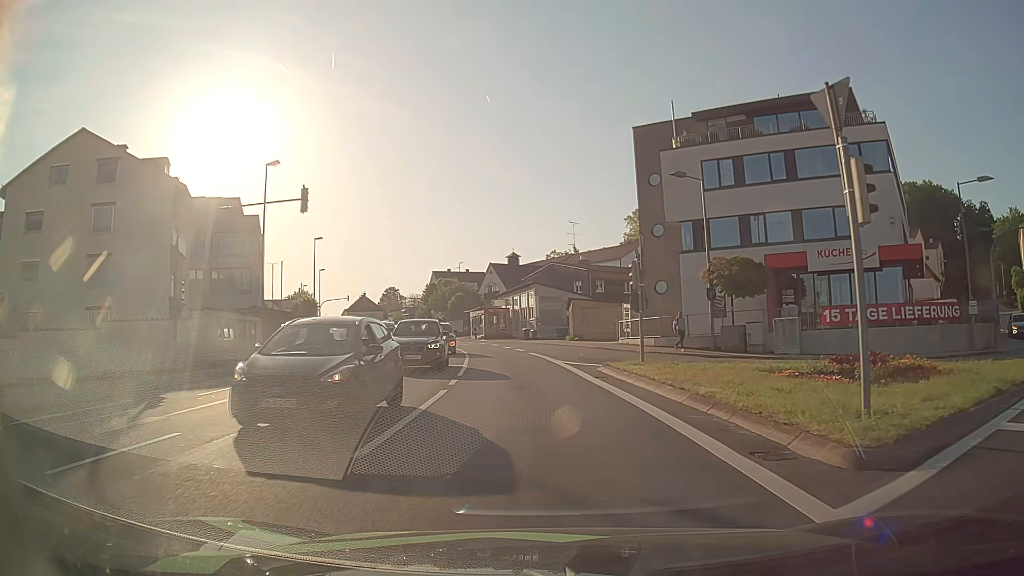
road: tertiary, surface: asphalt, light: Day
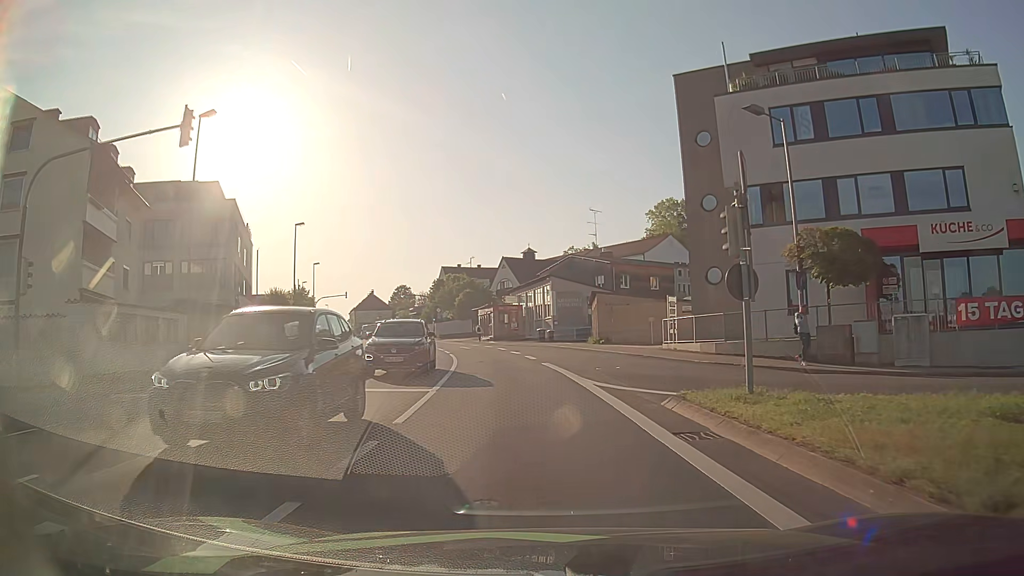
(-0.1, +9.4) m; -1°
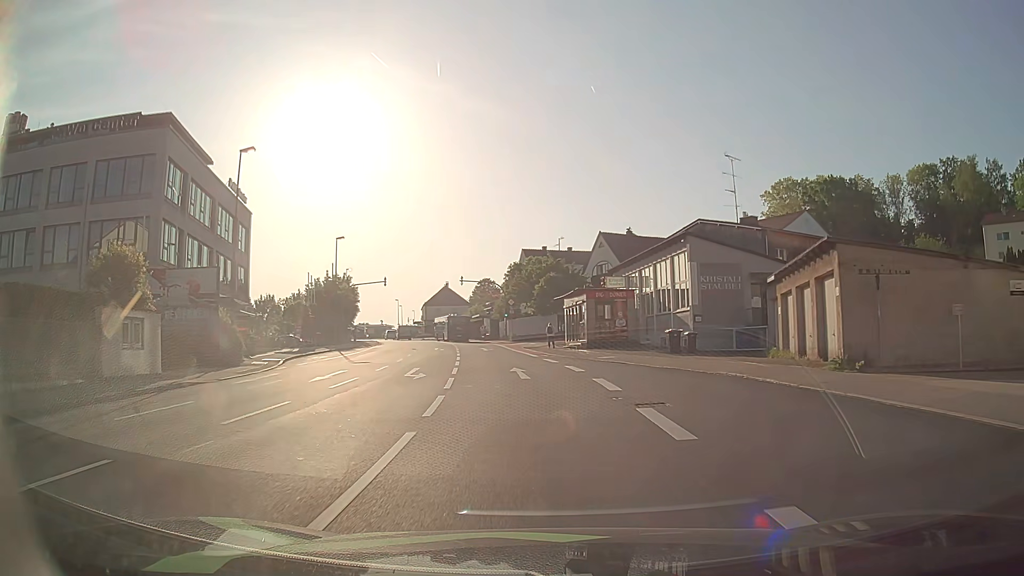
(-1.9, +25.2) m; -8°
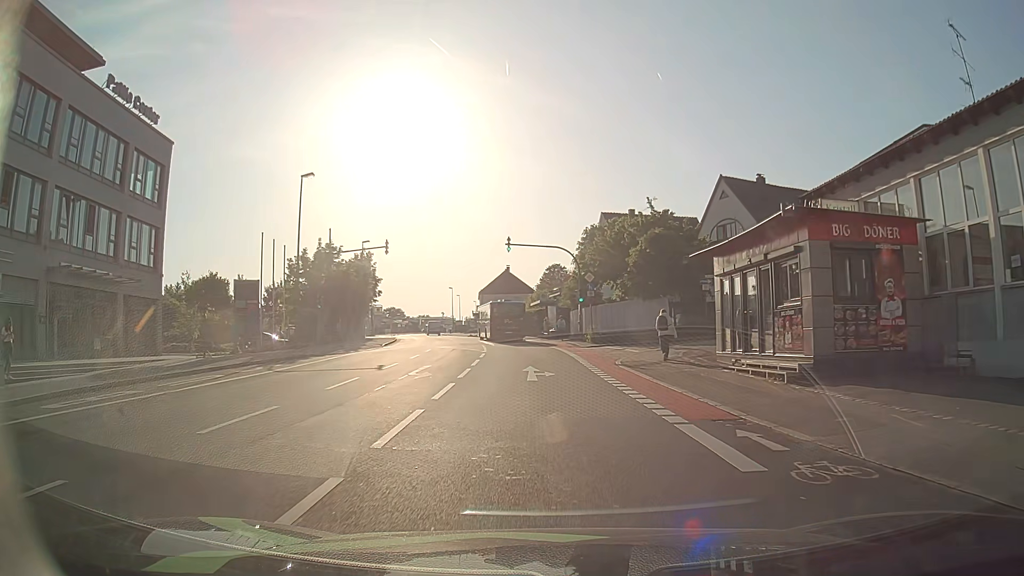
(-1.6, +25.7) m; -6°
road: tertiary_link
(0, +10) (0, +20) (-1, +30) (-2, +40) (-4, +50) (-6, +60) (-8, +69) (-10, +79) (-13, +89) (-15, +98) m
